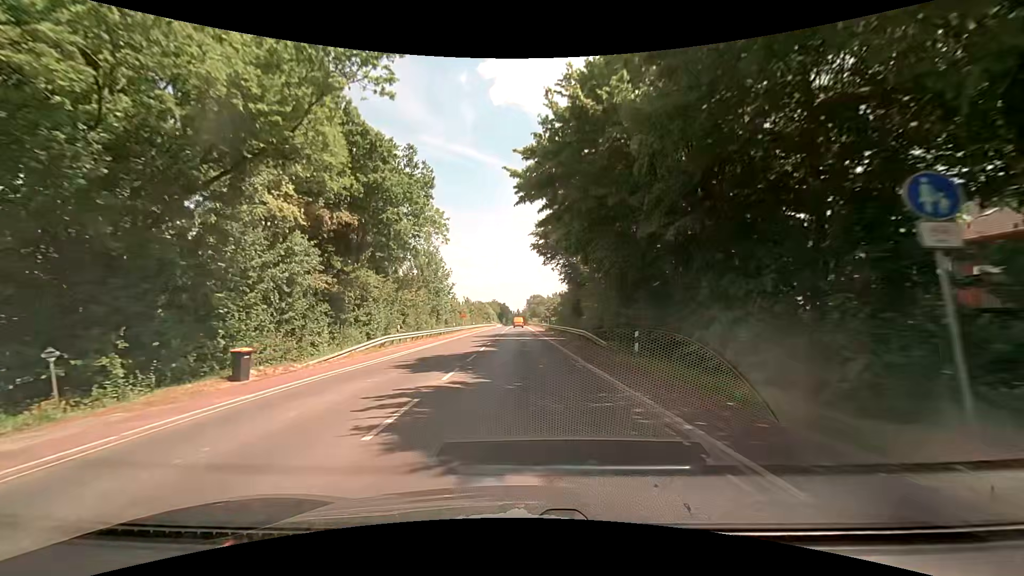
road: secondary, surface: asphalt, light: Day
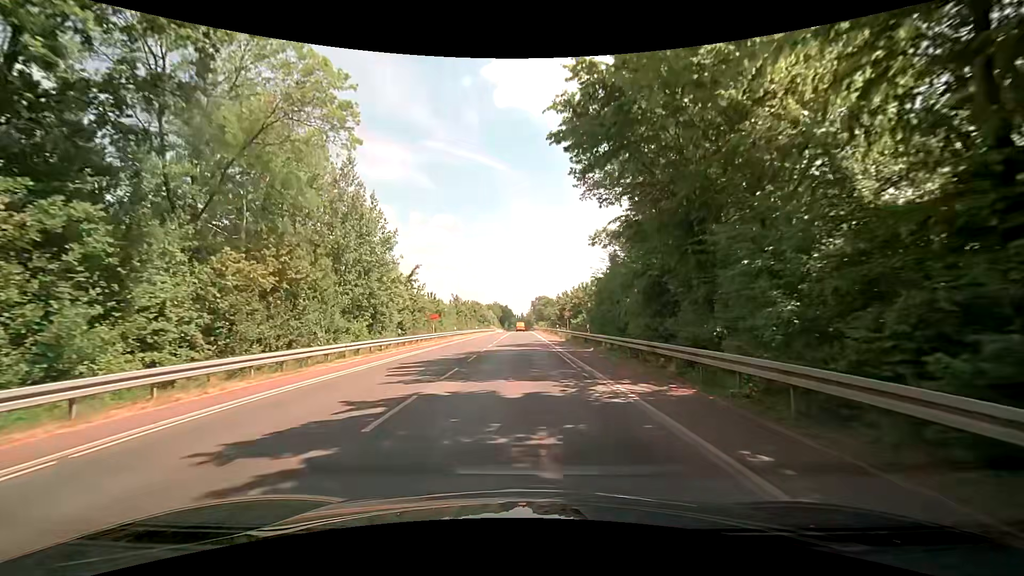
(0.0, +29.2) m; -1°
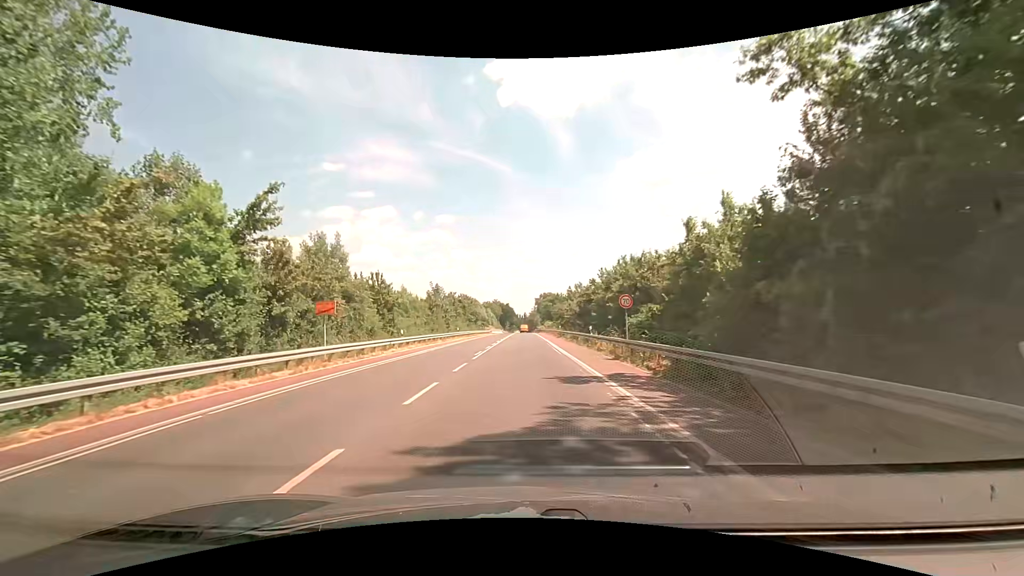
(+0.3, +28.0) m; 0°
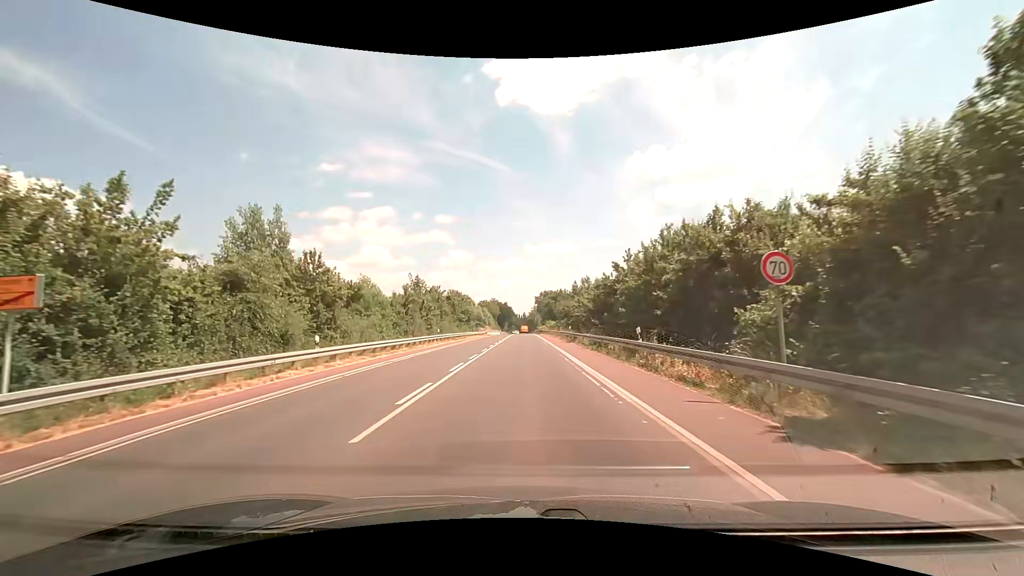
(+0.2, +13.7) m; 0°
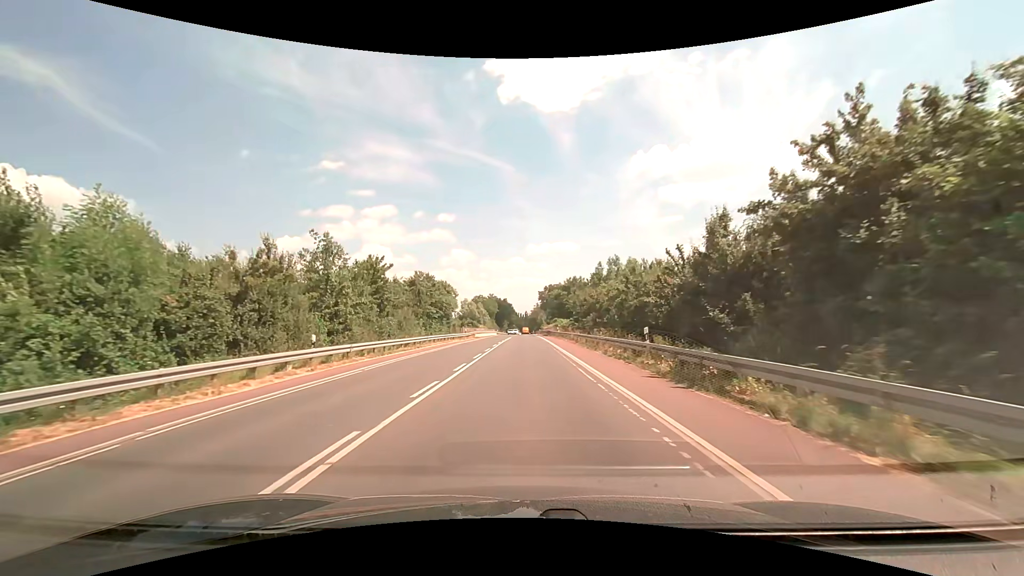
(+0.1, +29.0) m; 0°
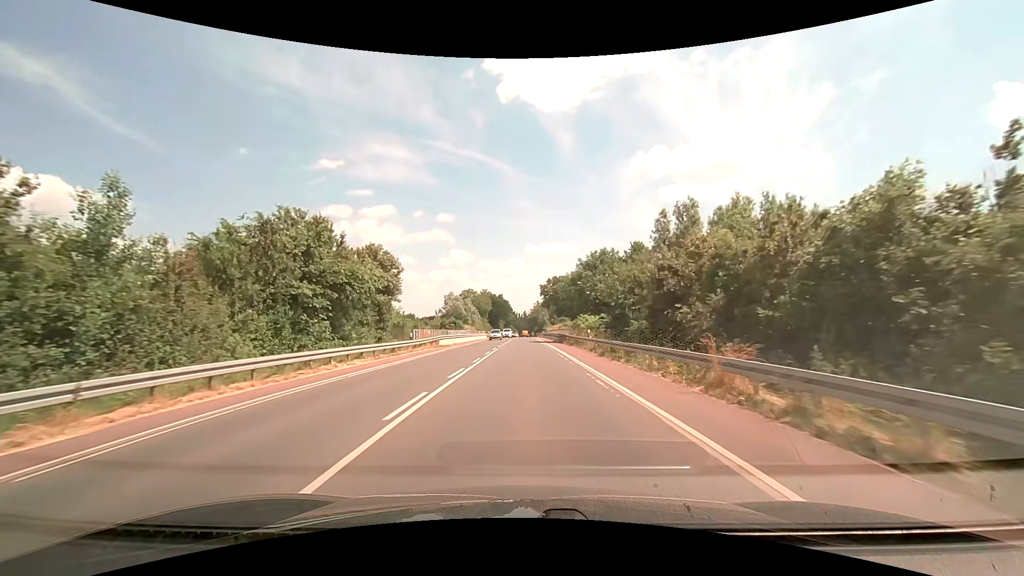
(-0.1, +32.5) m; 0°
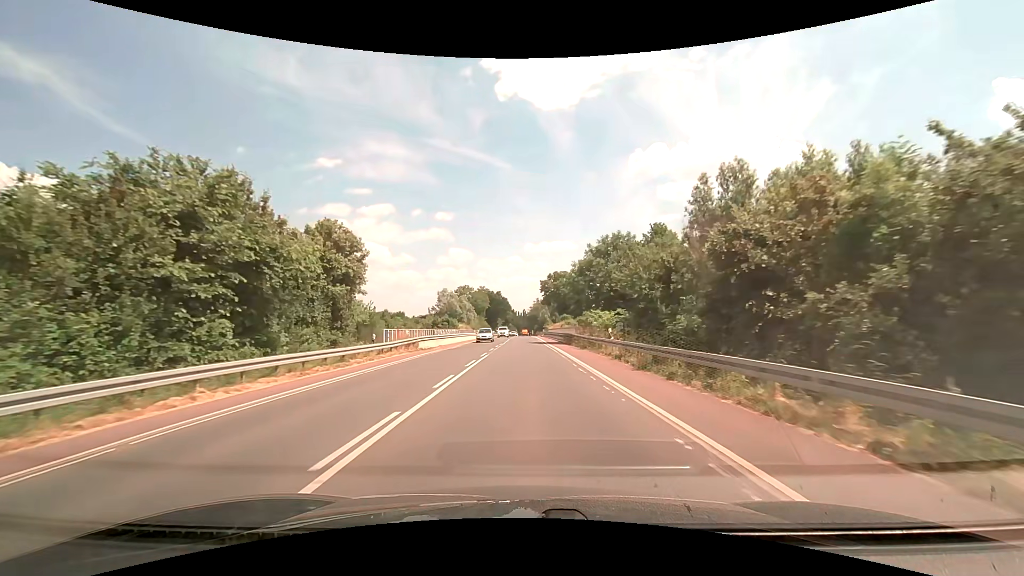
(0.0, +8.6) m; 0°
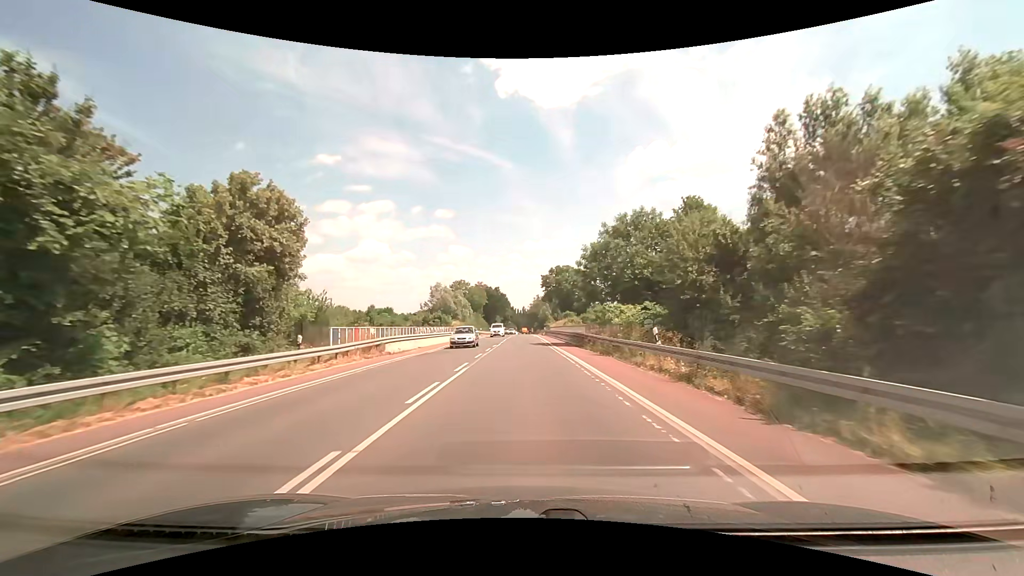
(0.0, +8.8) m; 0°
(0, +10) (0, +20) (0, +30) (0, +40) (0, +50) (0, +60) (0, +70) (0, +80) (0, +90) (0, +100) m
